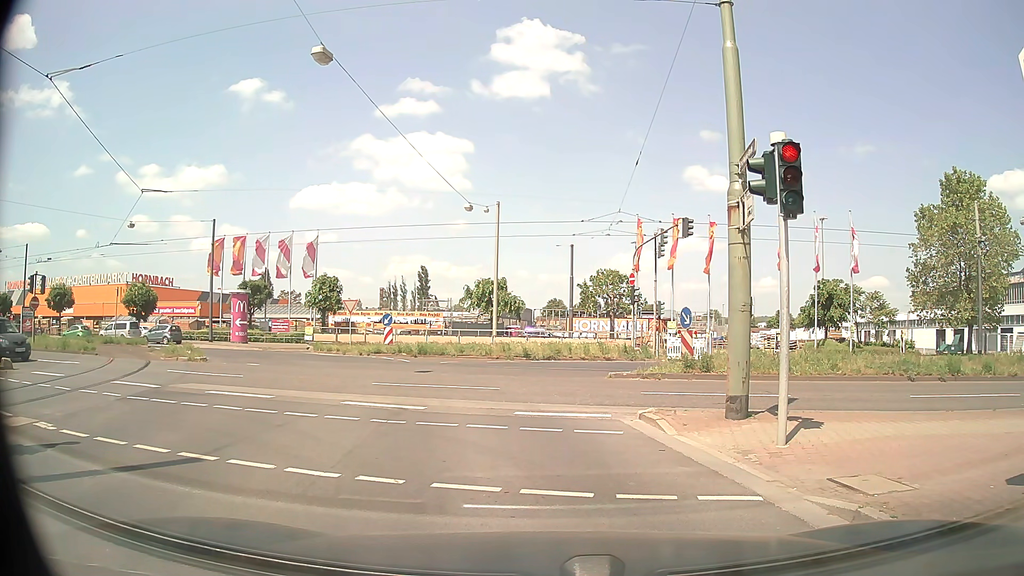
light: Day
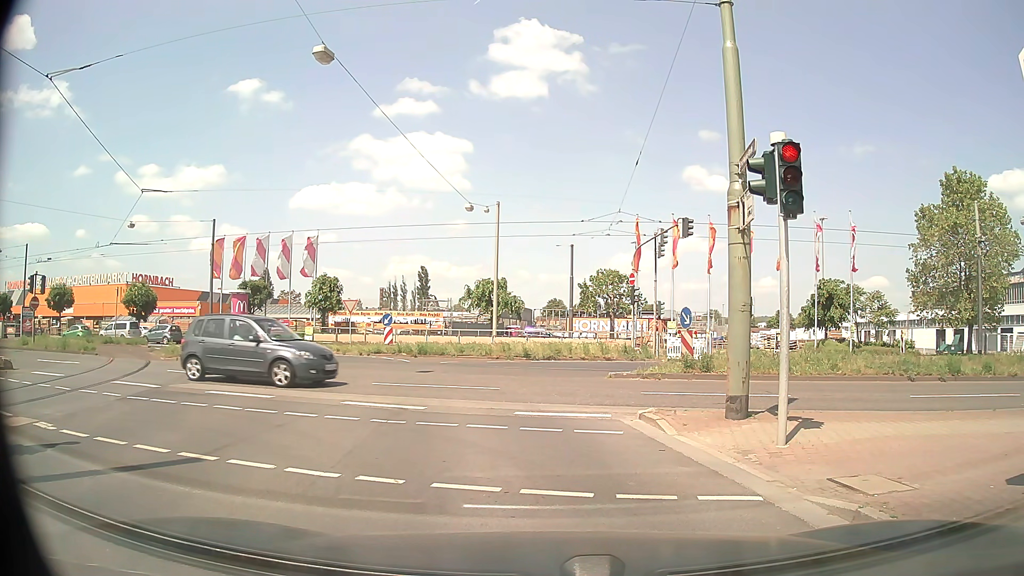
(0.0, 0.0) m; 0°
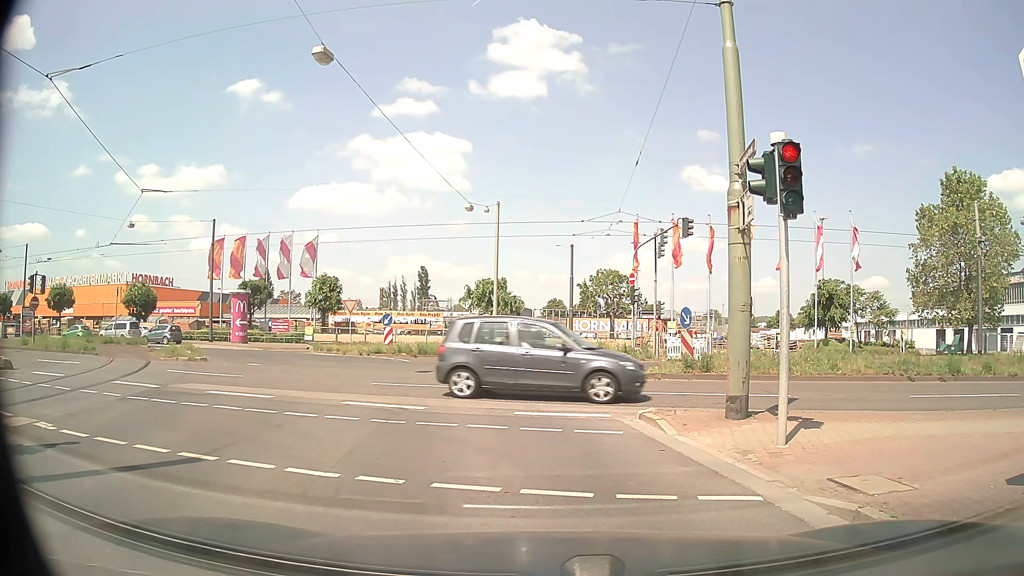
(0.0, 0.0) m; 0°
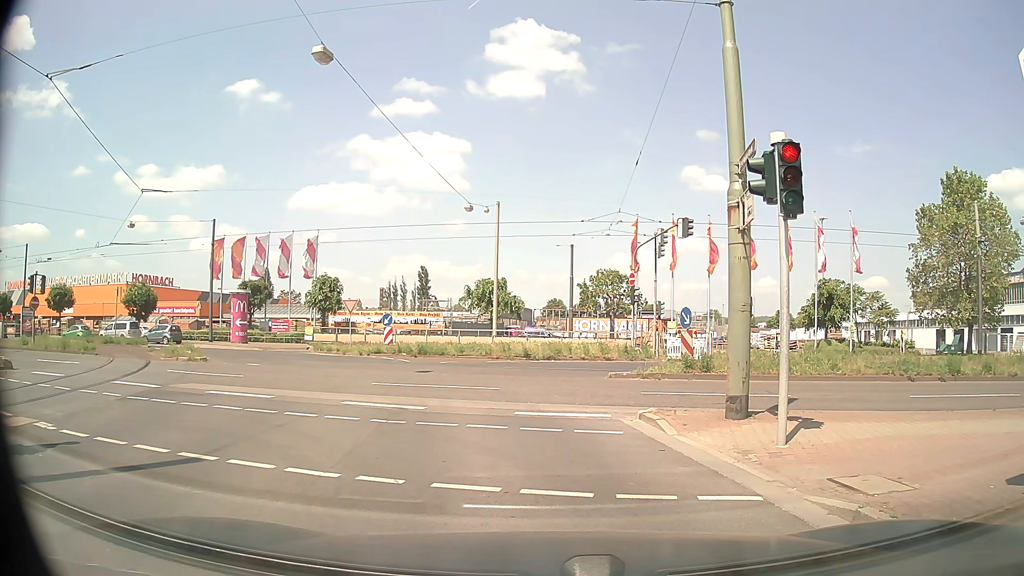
(0.0, 0.0) m; 0°
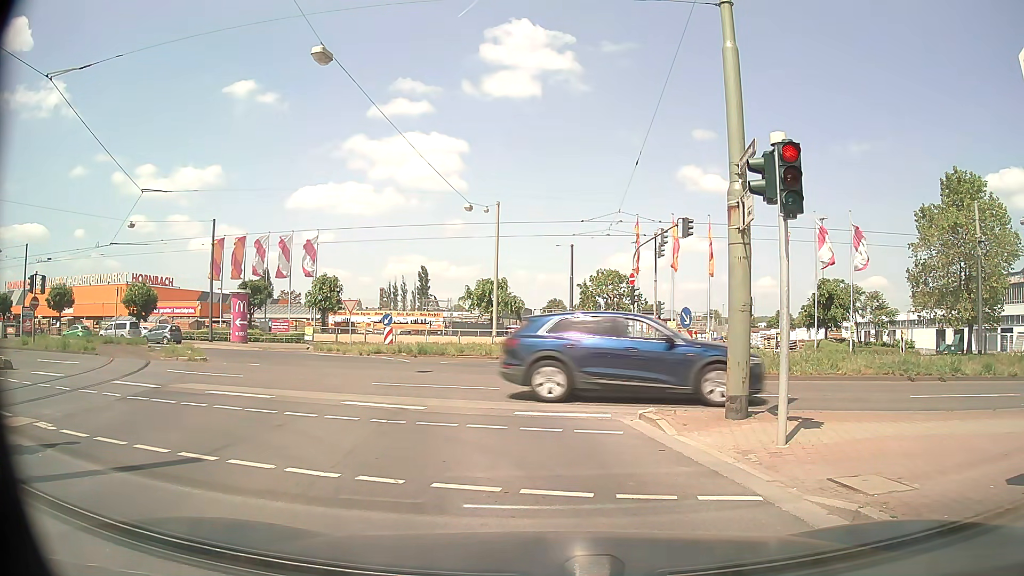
(0.0, 0.0) m; 0°
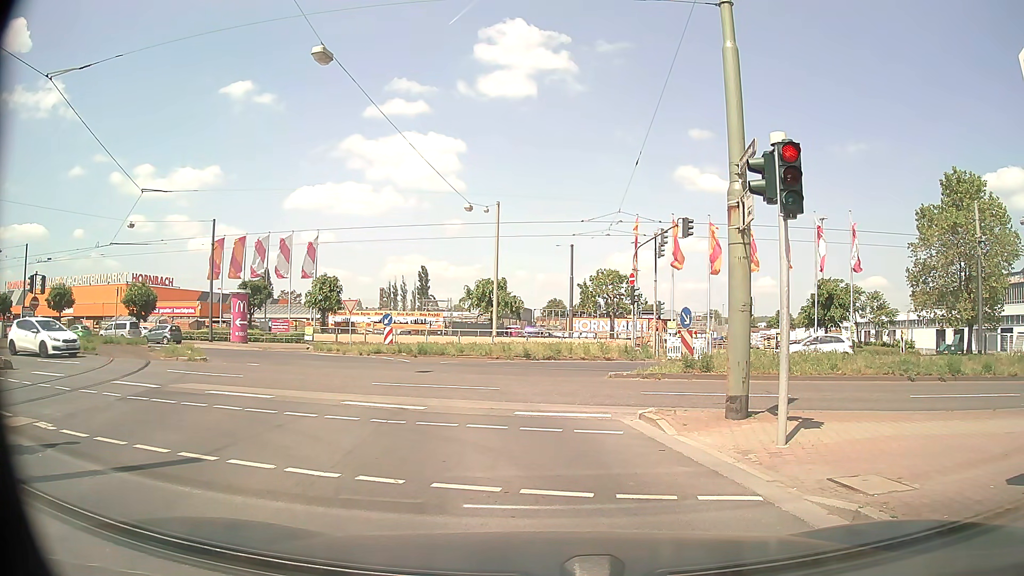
(0.0, 0.0) m; 0°
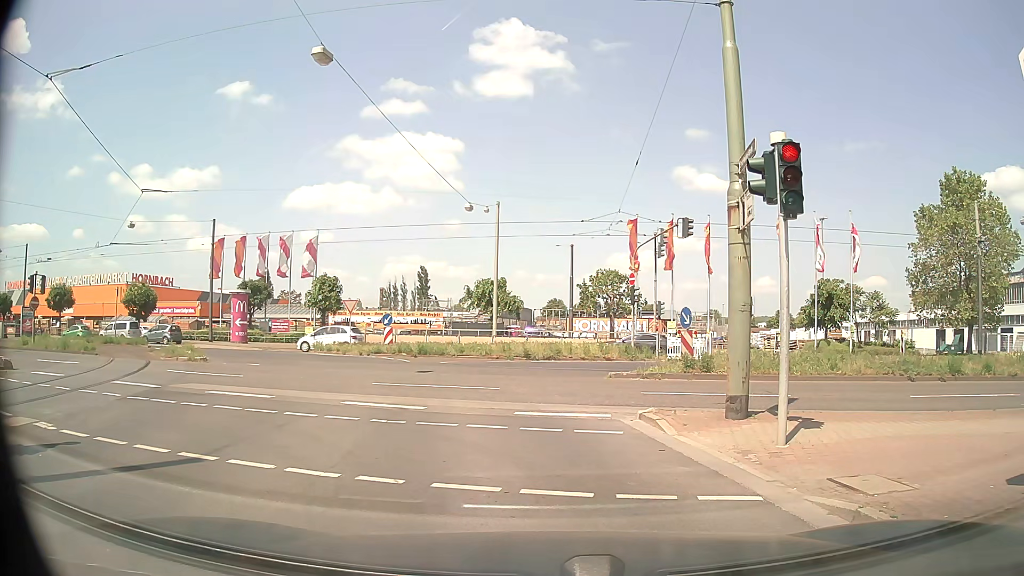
(0.0, 0.0) m; 0°
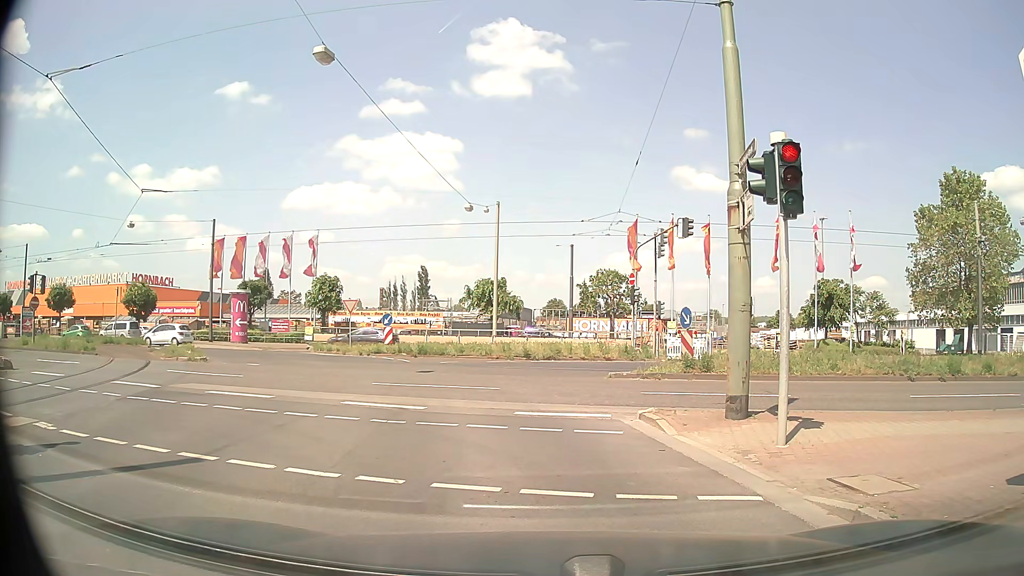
(0.0, 0.0) m; 0°
